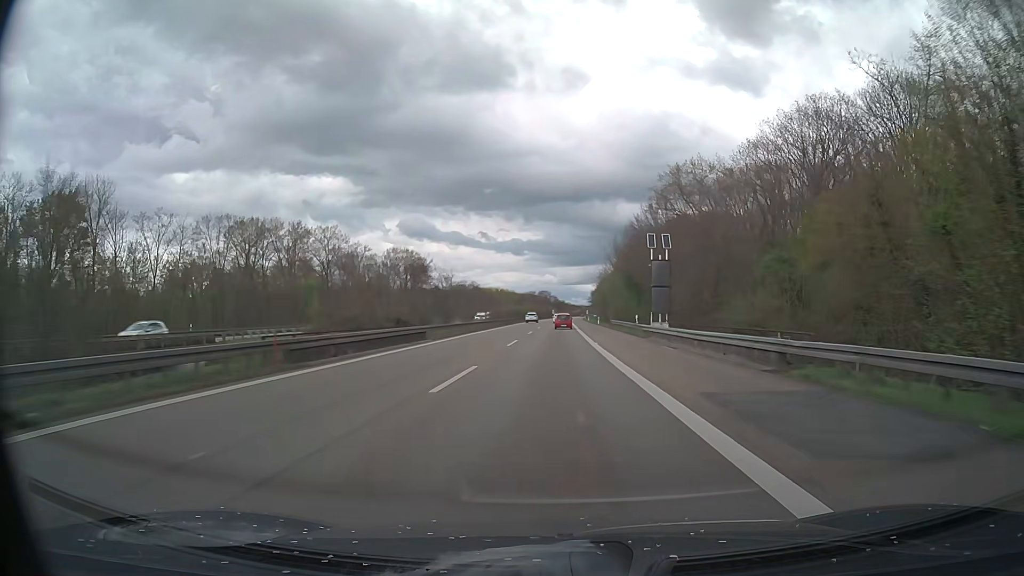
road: motorway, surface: asphalt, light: Day
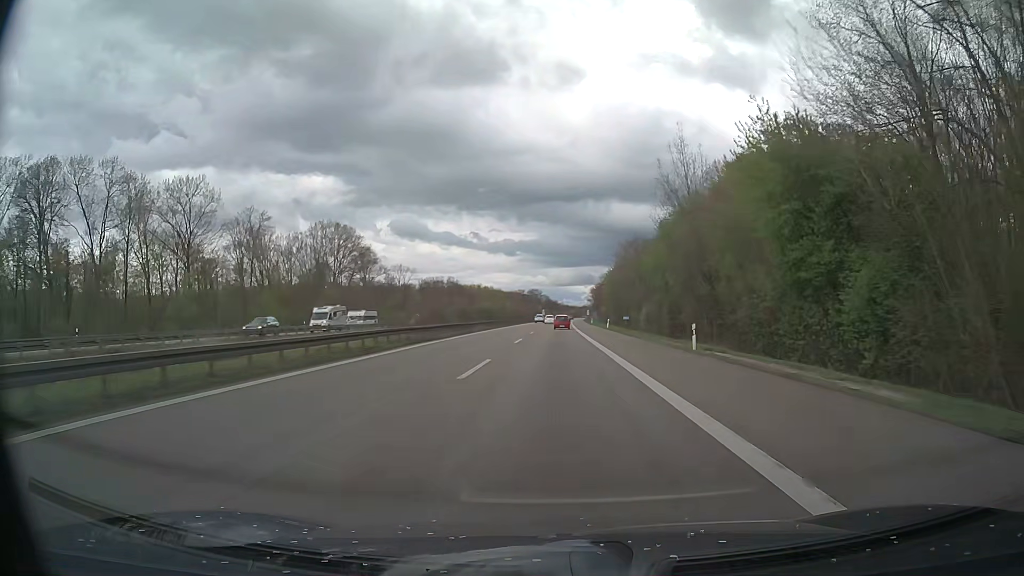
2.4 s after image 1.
(+0.6, +69.7) m; +1°
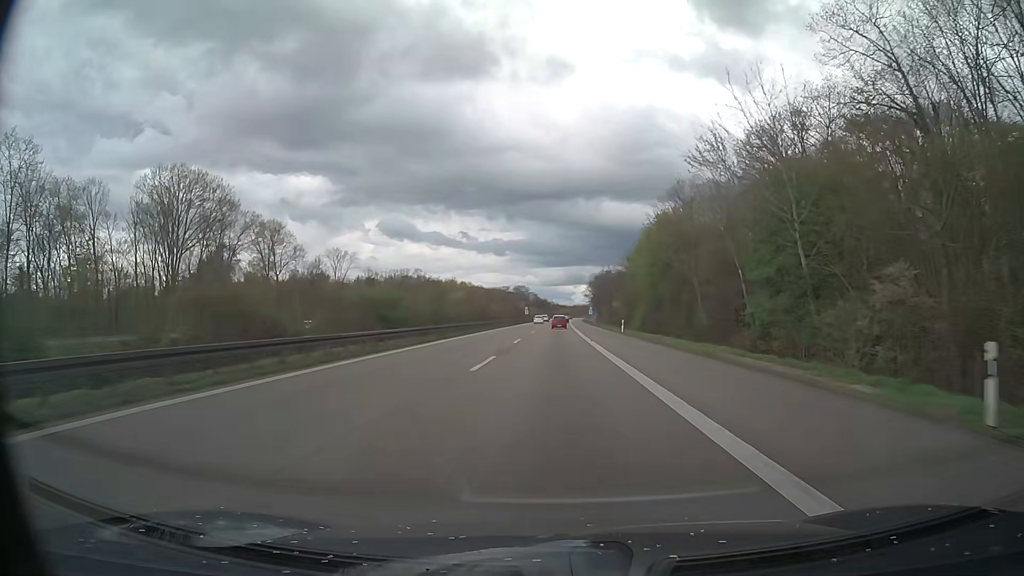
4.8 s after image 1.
(+0.6, +69.6) m; +1°
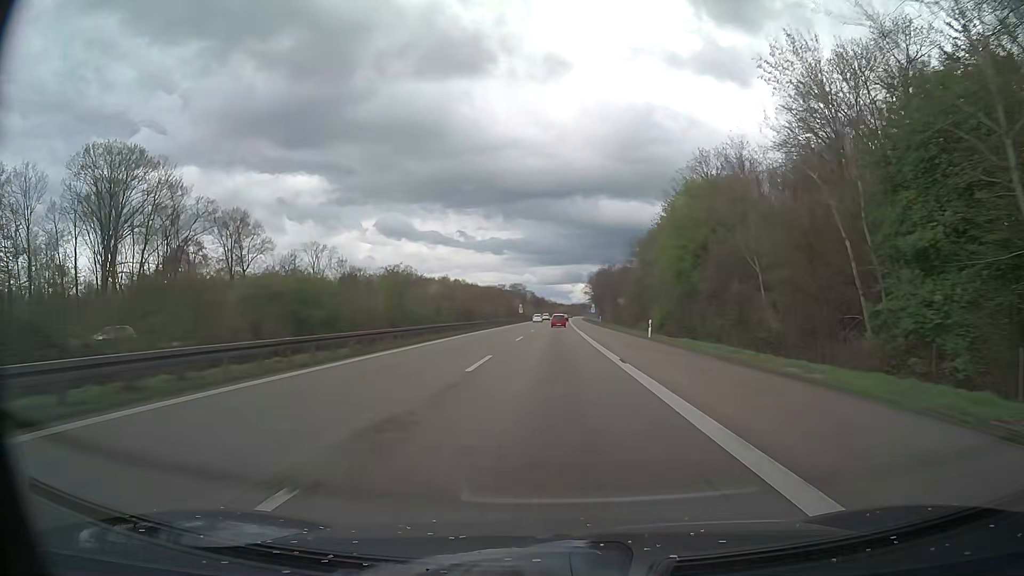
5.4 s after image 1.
(0.0, +17.4) m; 0°
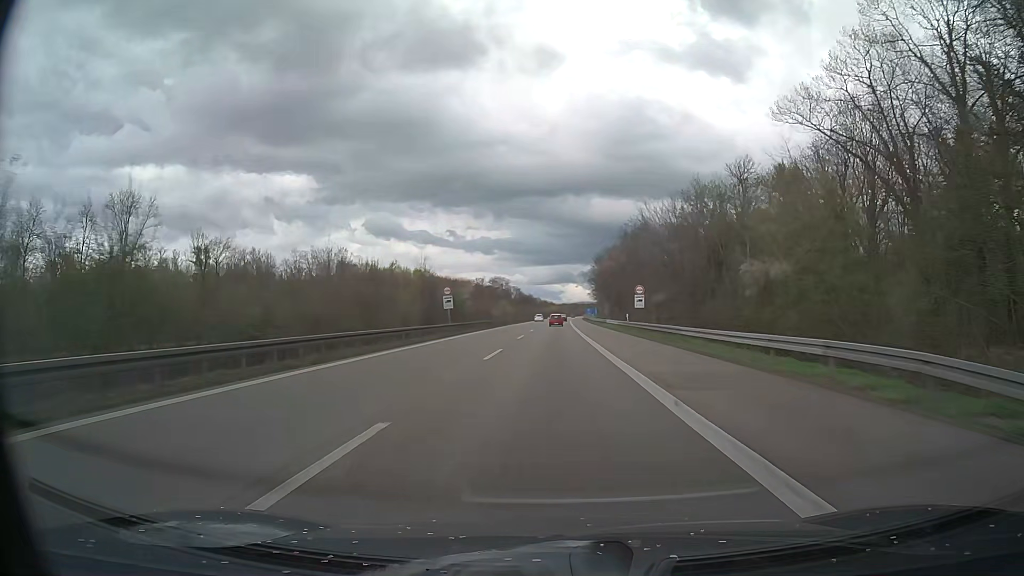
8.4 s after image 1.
(+0.6, +87.0) m; +1°
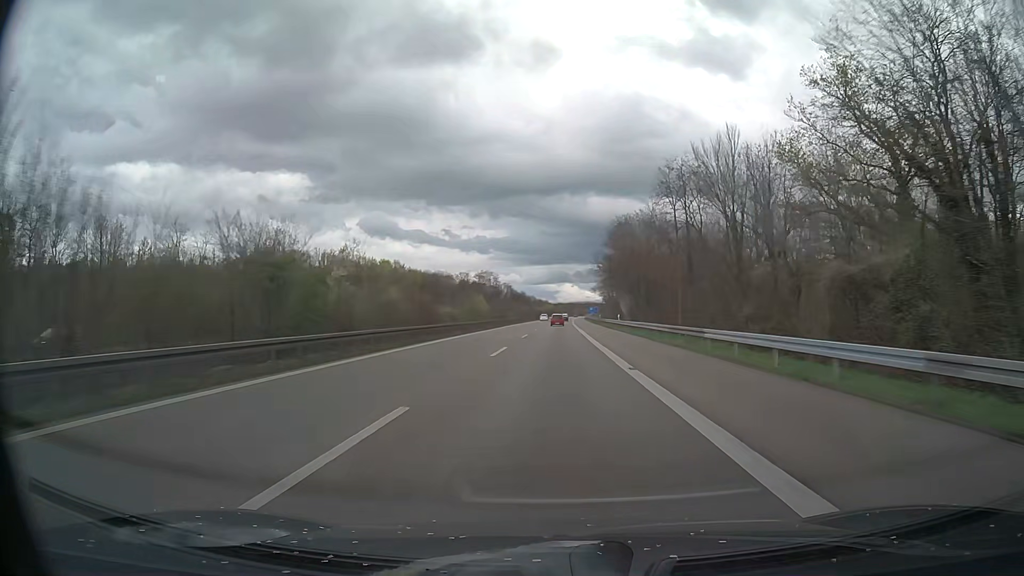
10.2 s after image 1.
(+0.1, +52.2) m; 0°
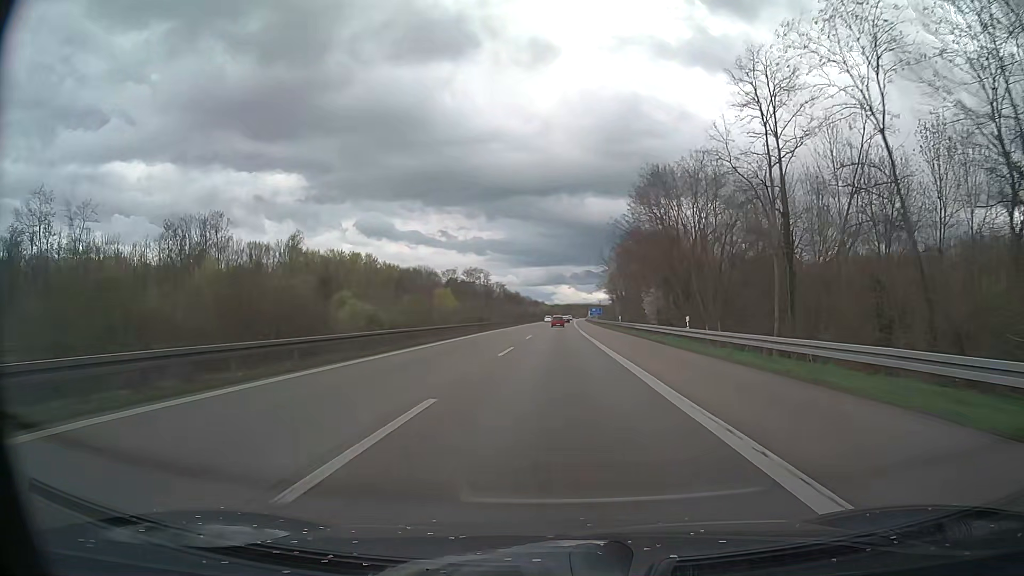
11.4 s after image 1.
(+0.1, +34.8) m; 0°
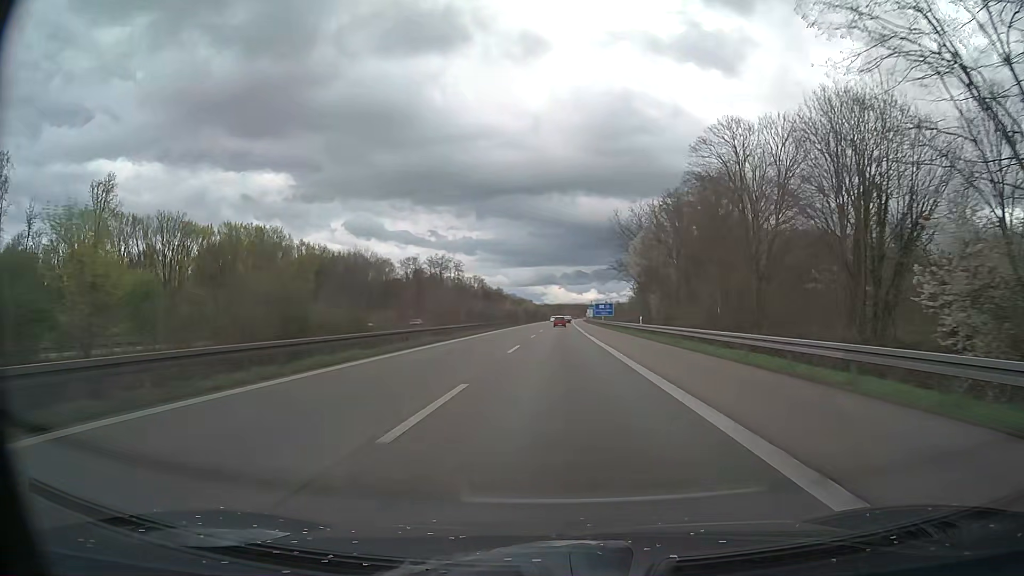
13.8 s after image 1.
(+0.6, +69.6) m; +1°
(0, +10) (0, +20) (0, +30) (0, +40) (0, +50) (0, +60) (+1, +70) (+1, +80) (+1, +90) (+1, +100) m
